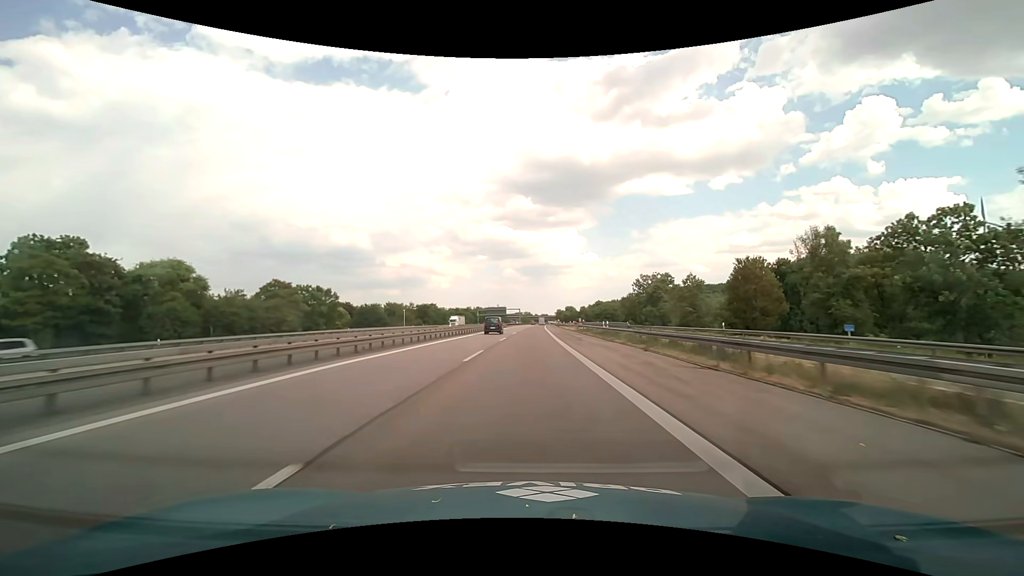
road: motorway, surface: asphalt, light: Day
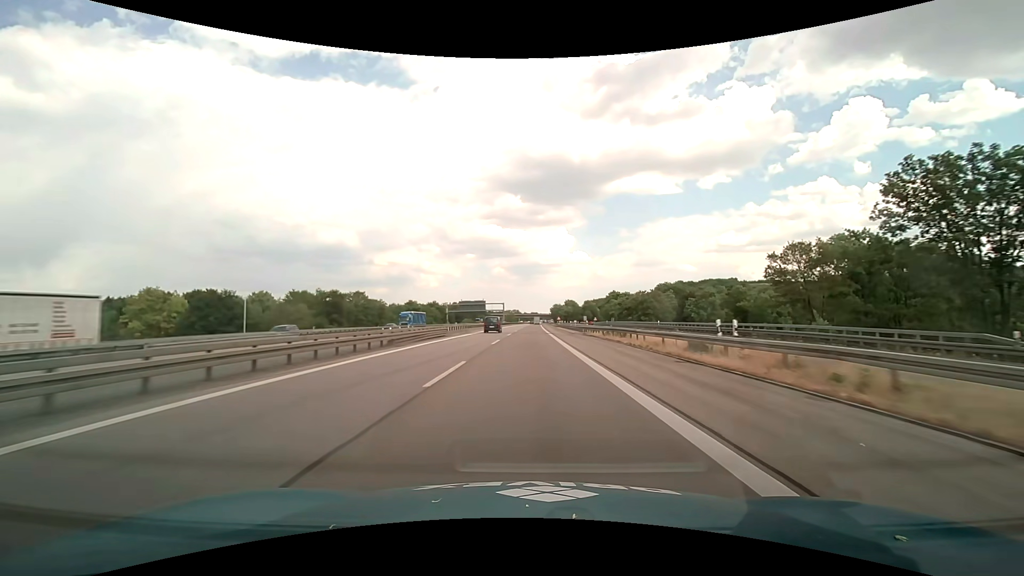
(+0.7, +78.2) m; +1°
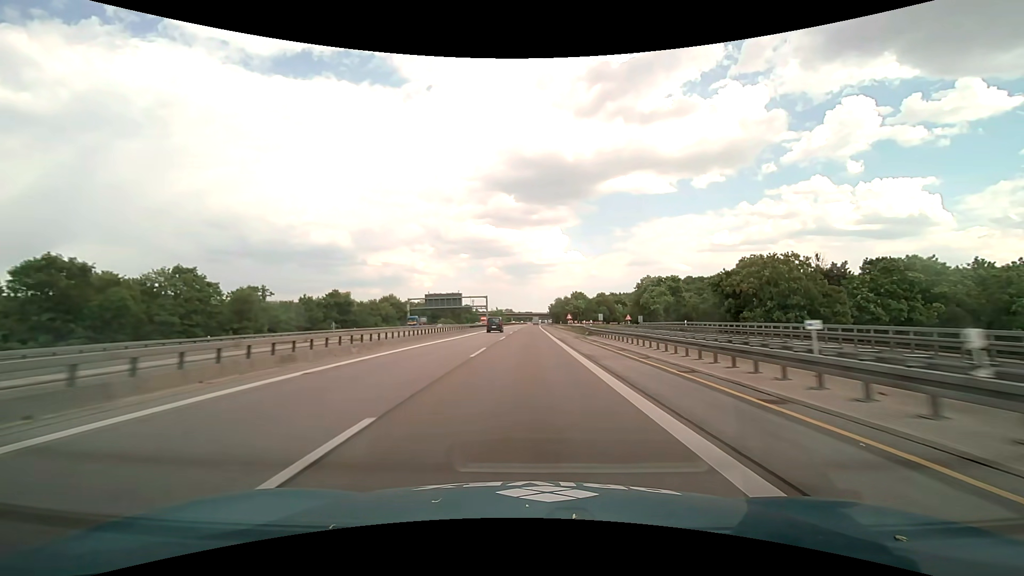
(+0.3, +63.0) m; +1°
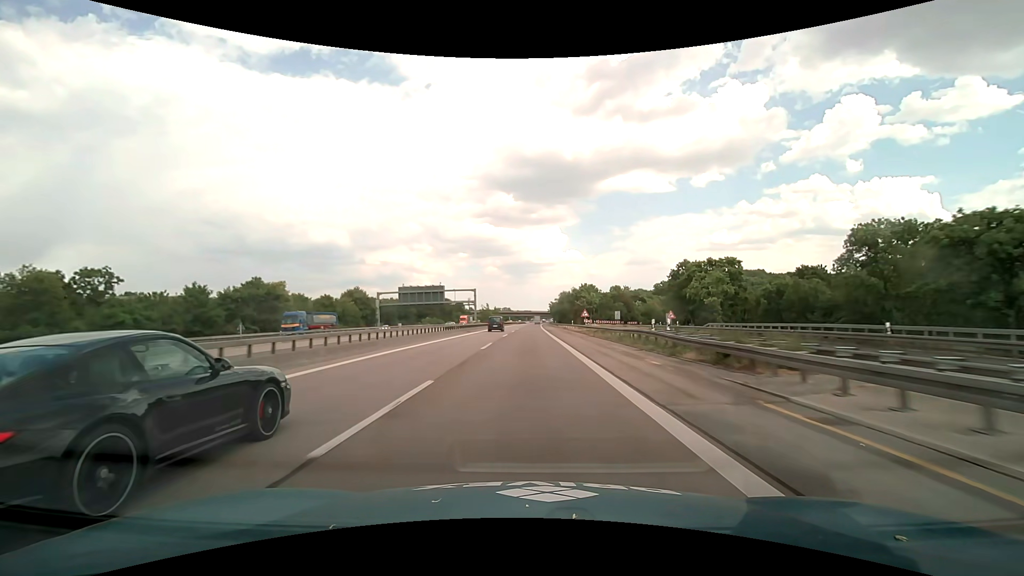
(+0.1, +31.6) m; 0°
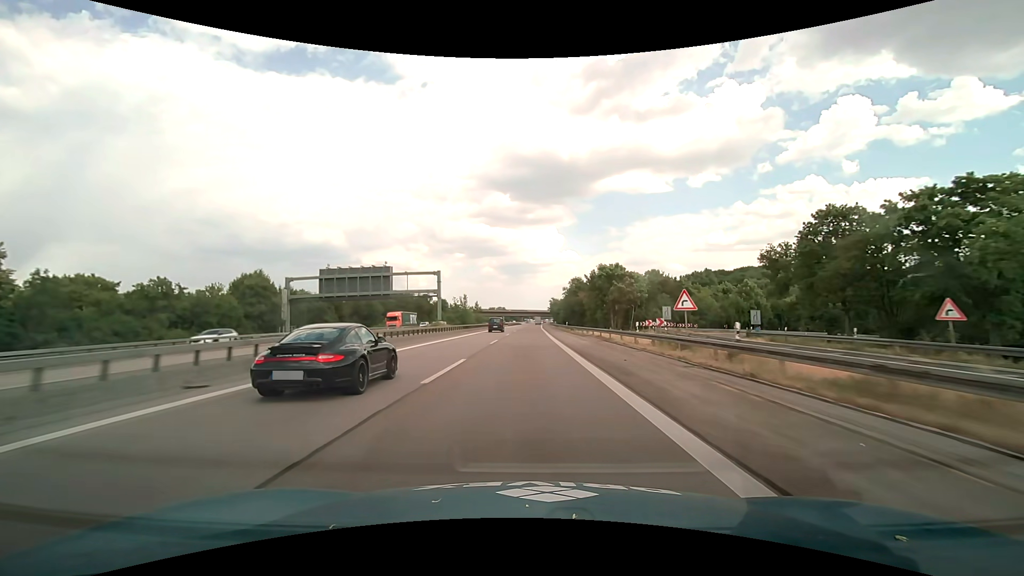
(+0.2, +47.5) m; 0°
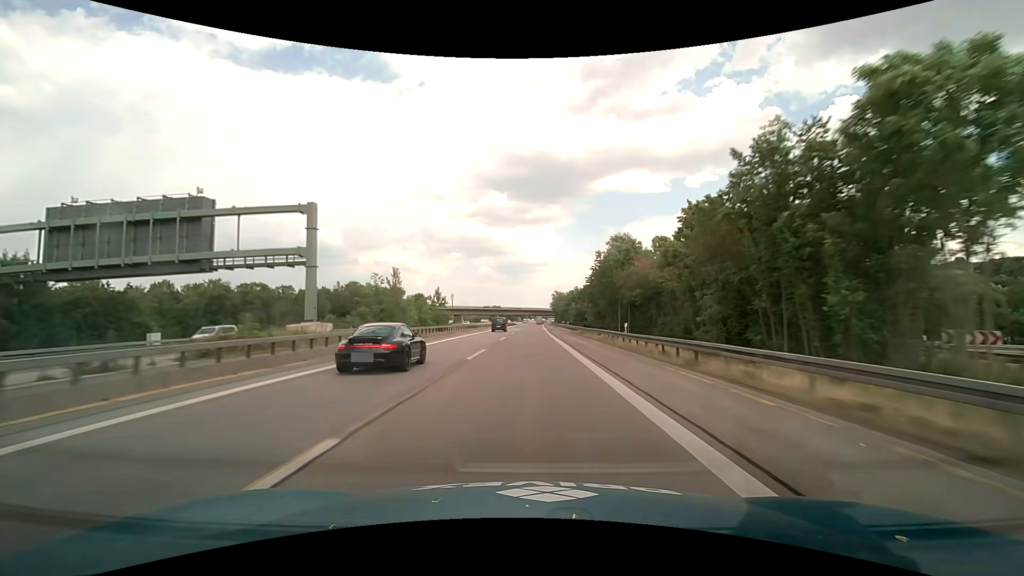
(+0.1, +47.5) m; 0°
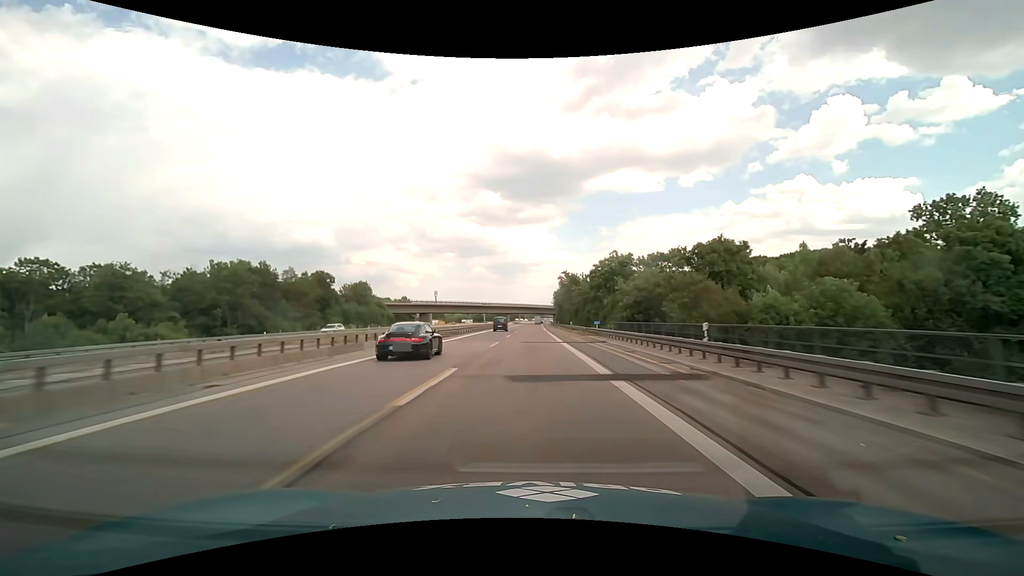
(+0.4, +63.3) m; +1°
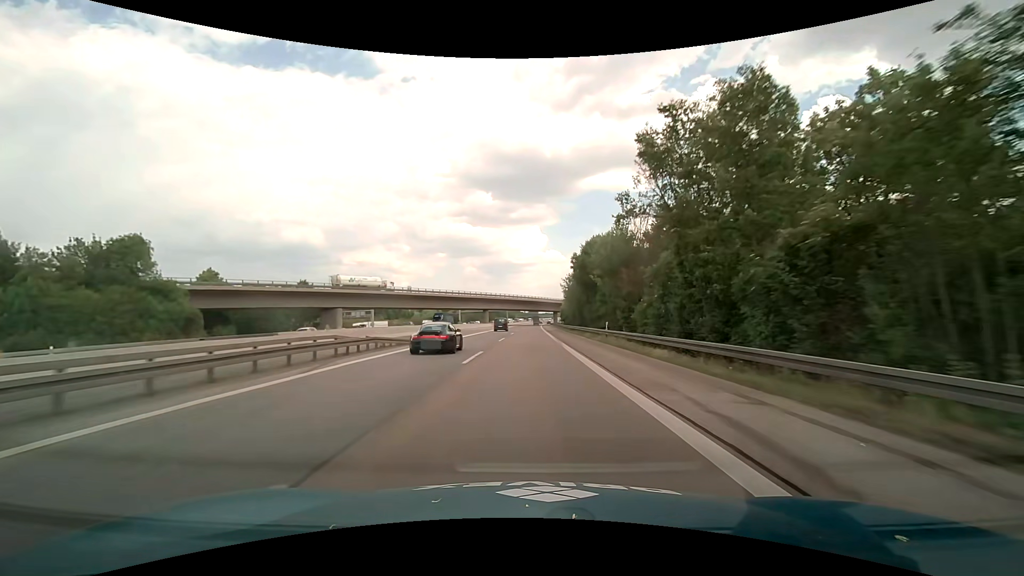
(+0.7, +79.2) m; +1°
(0, +10) (0, +20) (0, +30) (0, +40) (0, +50) (0, +60) (0, +70) (0, +80) (+1, +90) (+1, +100) m
